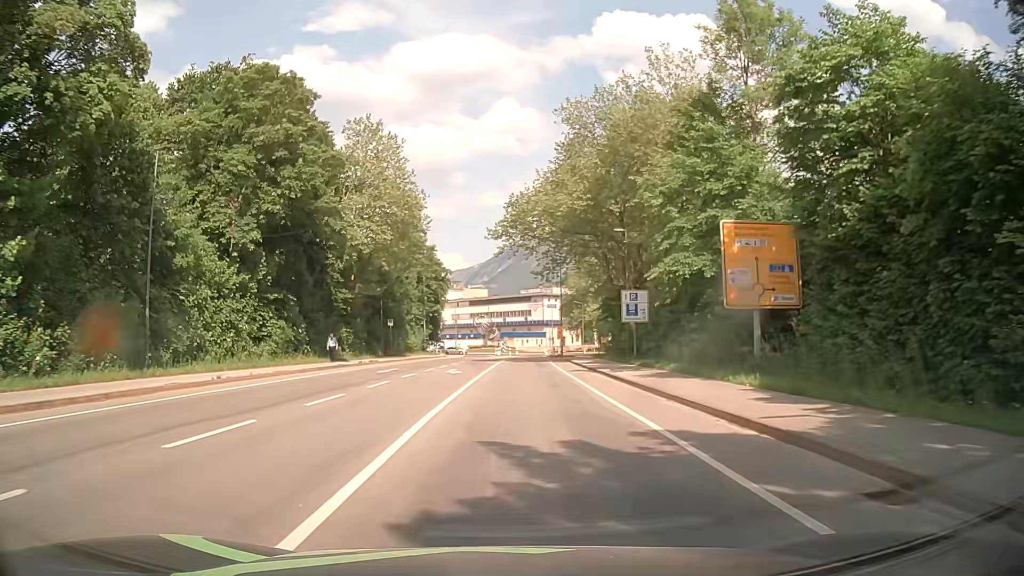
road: primary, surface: asphalt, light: Day
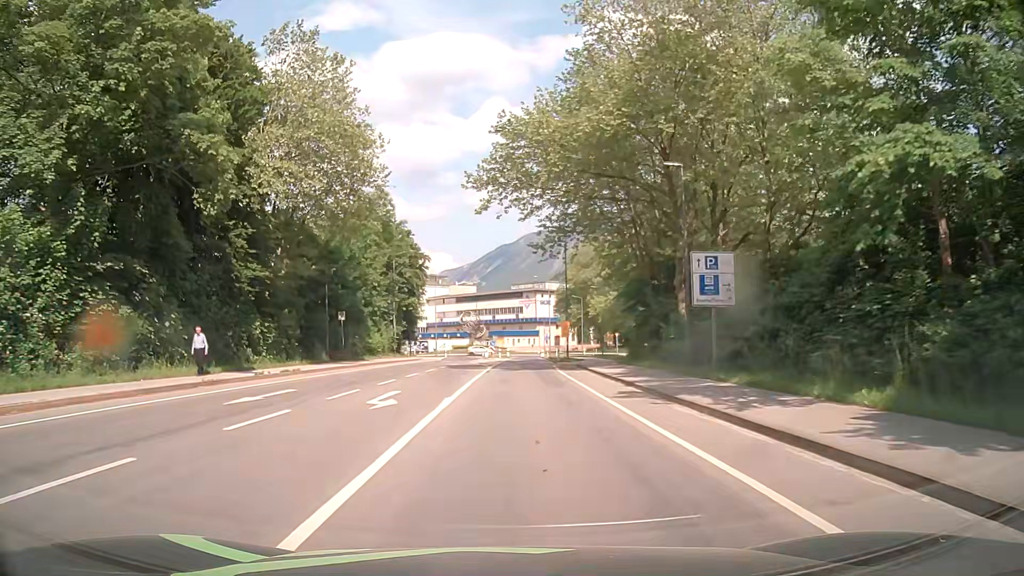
(+0.2, +16.1) m; +1°
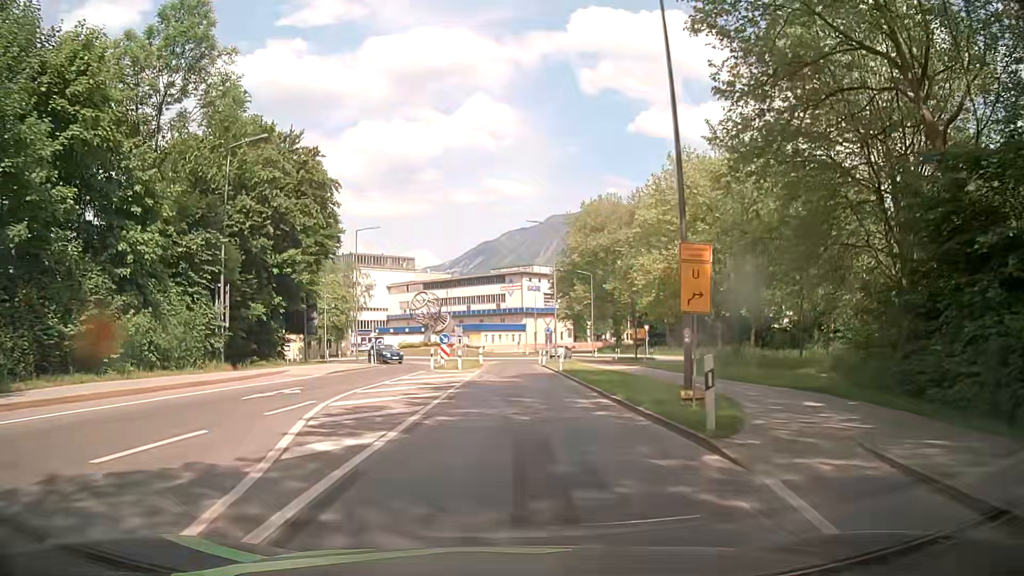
(+0.8, +39.1) m; +2°
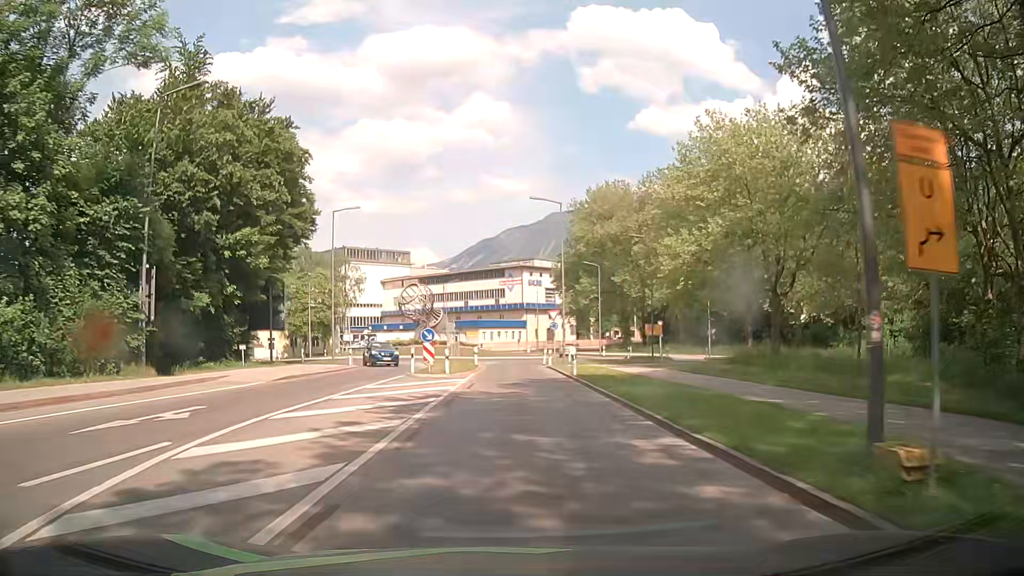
(0.0, +7.3) m; -1°
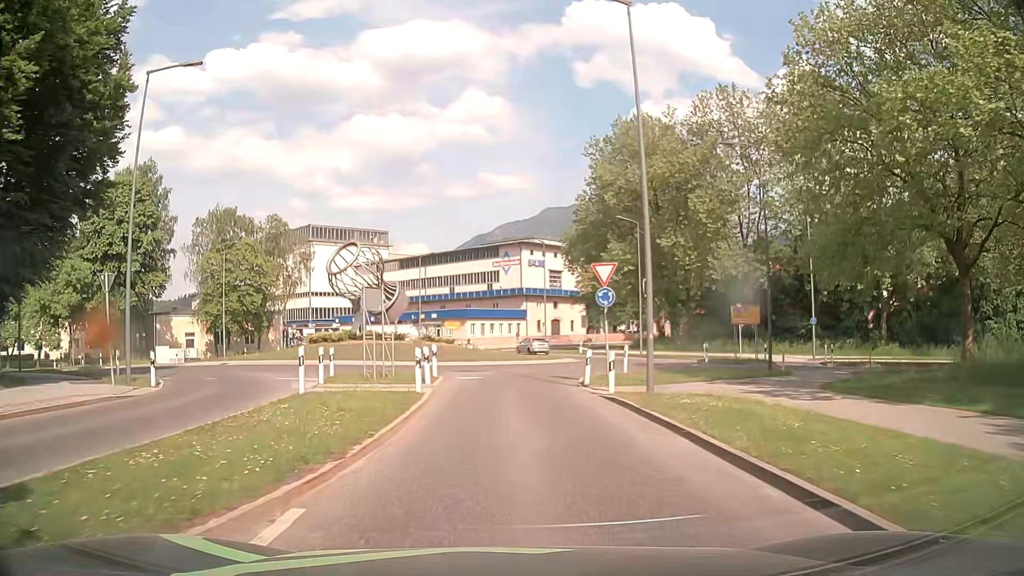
(+0.4, +25.8) m; +1°
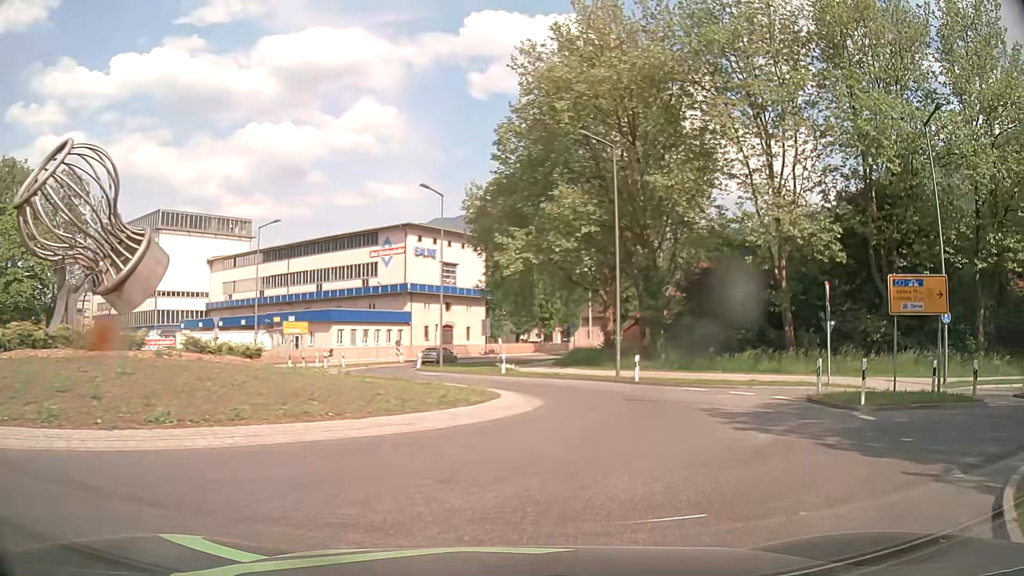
(+0.6, +23.7) m; +9°
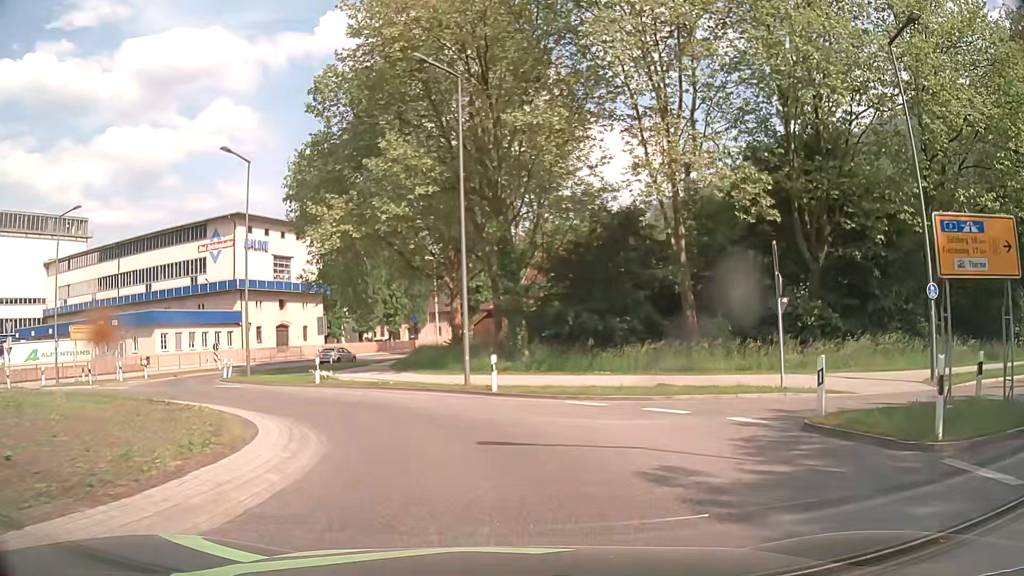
(+1.2, +8.0) m; +14°
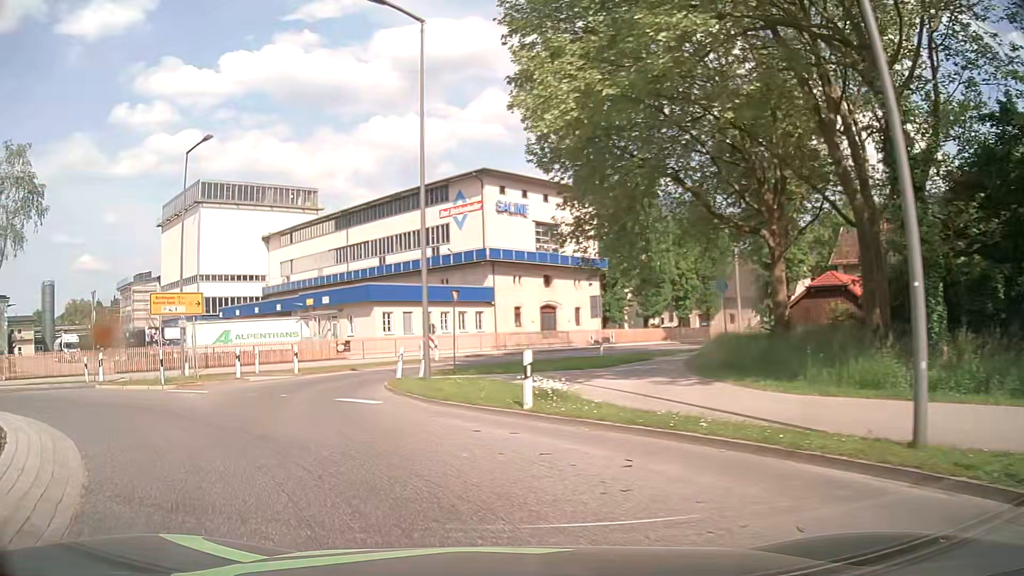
(-2.0, +14.2) m; -24°
(-2, +10) (-5, +19) (-5, +29) (0, +38) (+6, +46) (+12, +54) (+19, +61) (+25, +69) (+32, +76) (+39, +83) m
